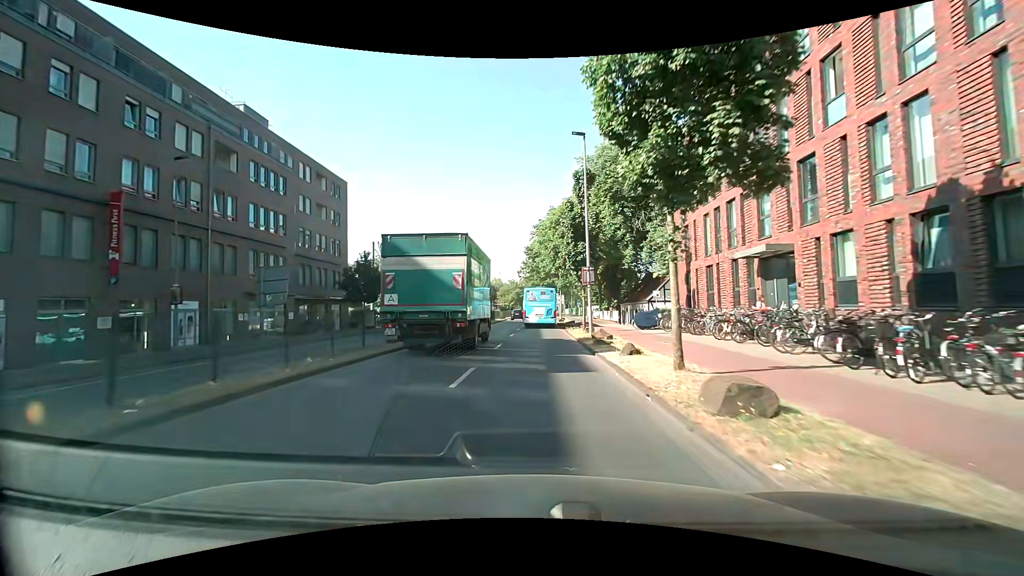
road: secondary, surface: asphalt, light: Day
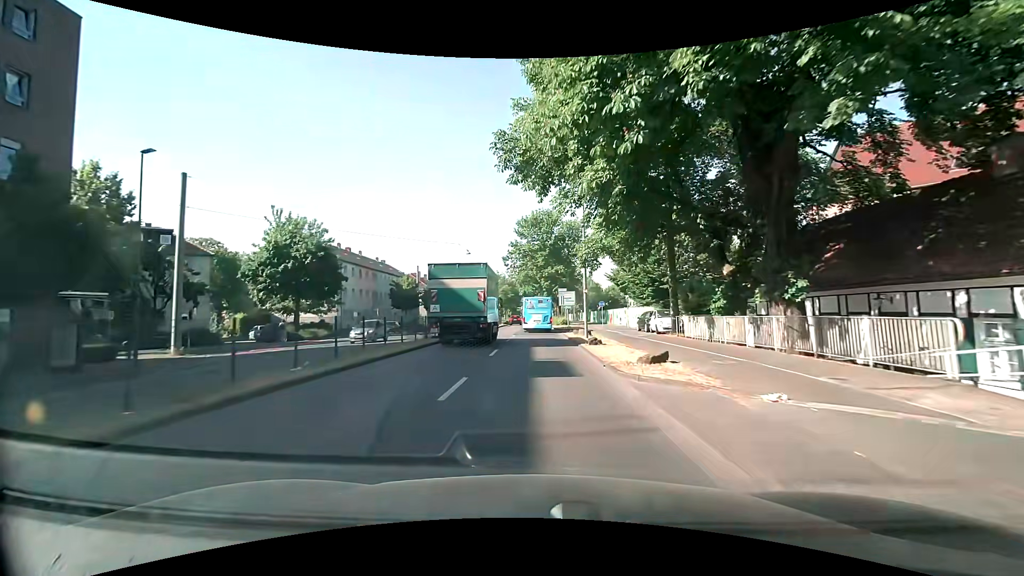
(-0.2, +36.7) m; -1°
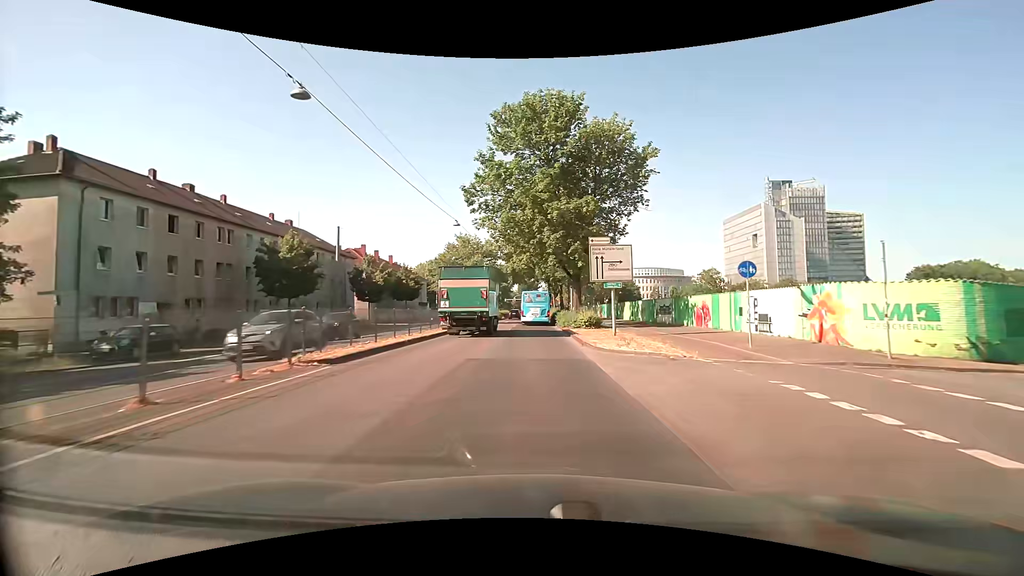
(+0.4, +37.9) m; +1°
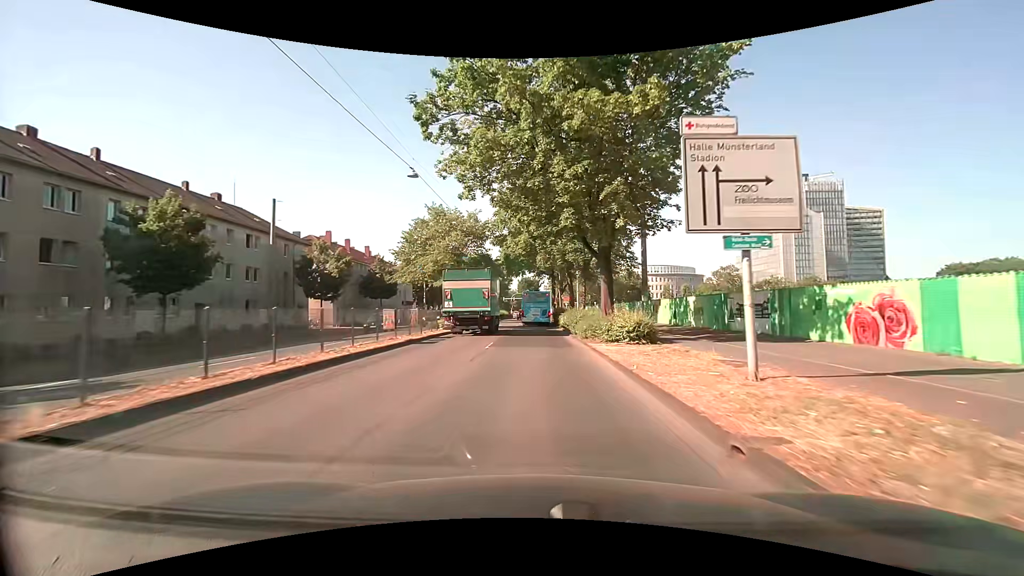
(+0.1, +15.0) m; +1°
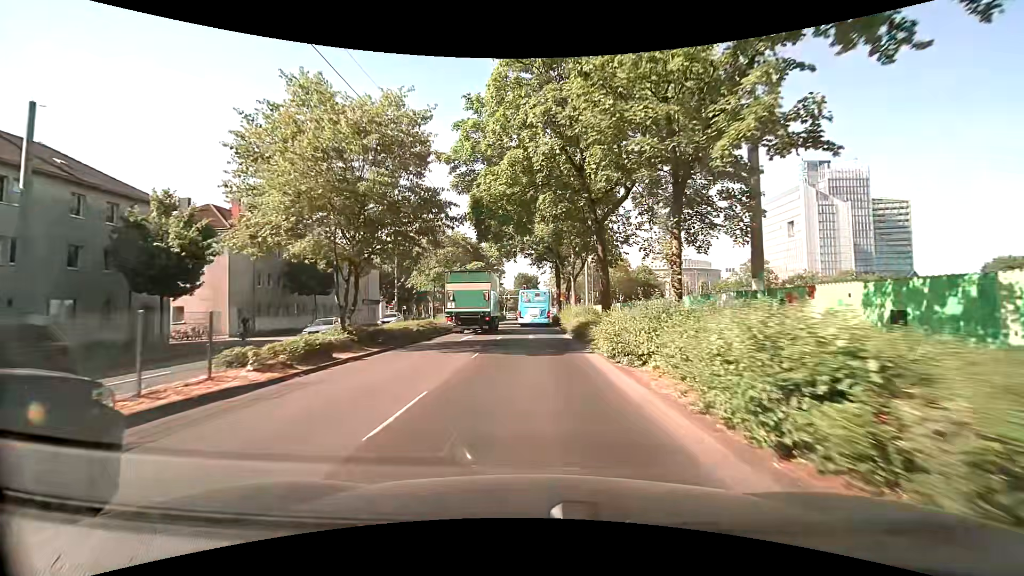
(-0.1, +21.5) m; 0°
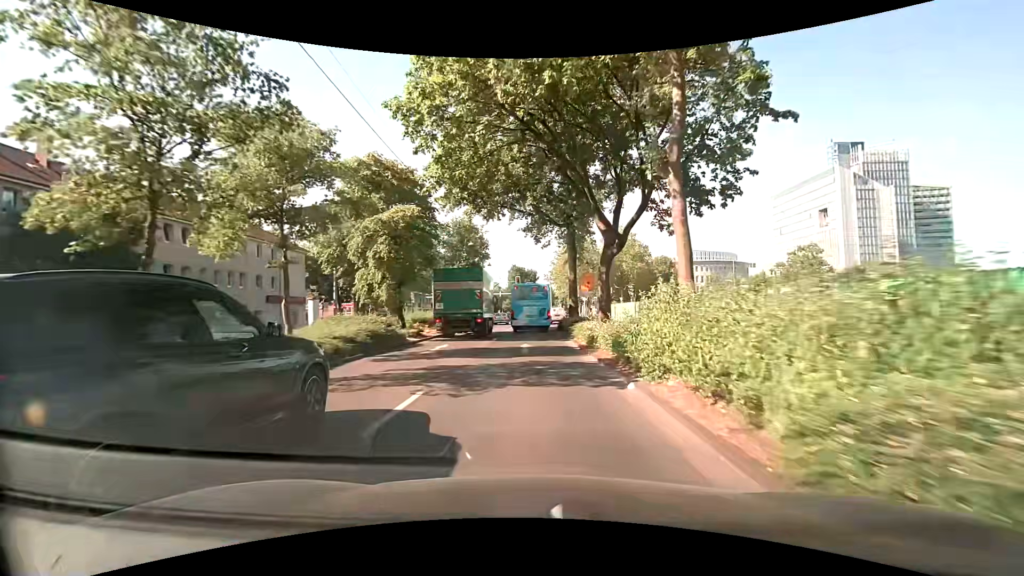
(0.0, +26.4) m; 0°
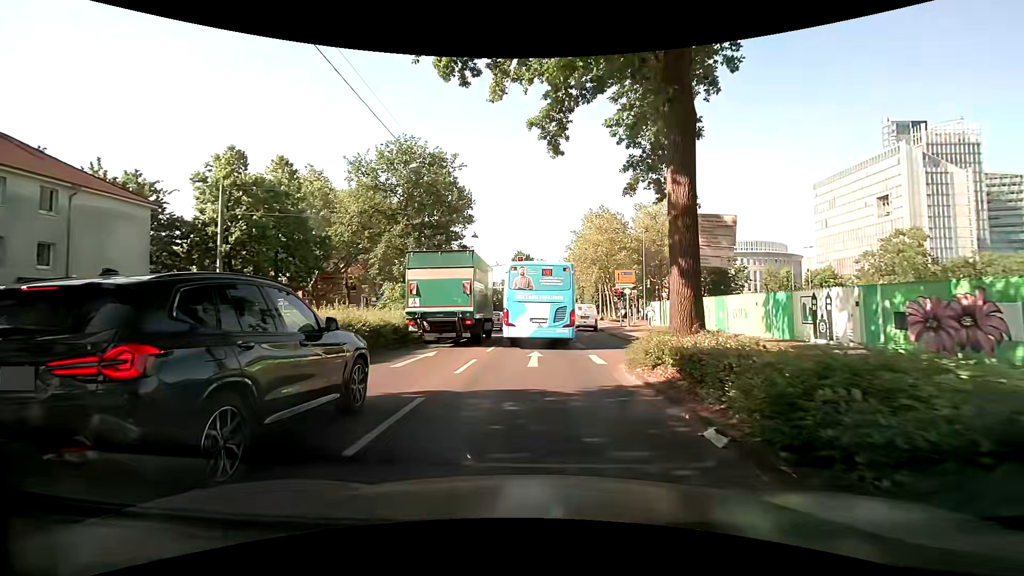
(-0.2, +24.5) m; -2°
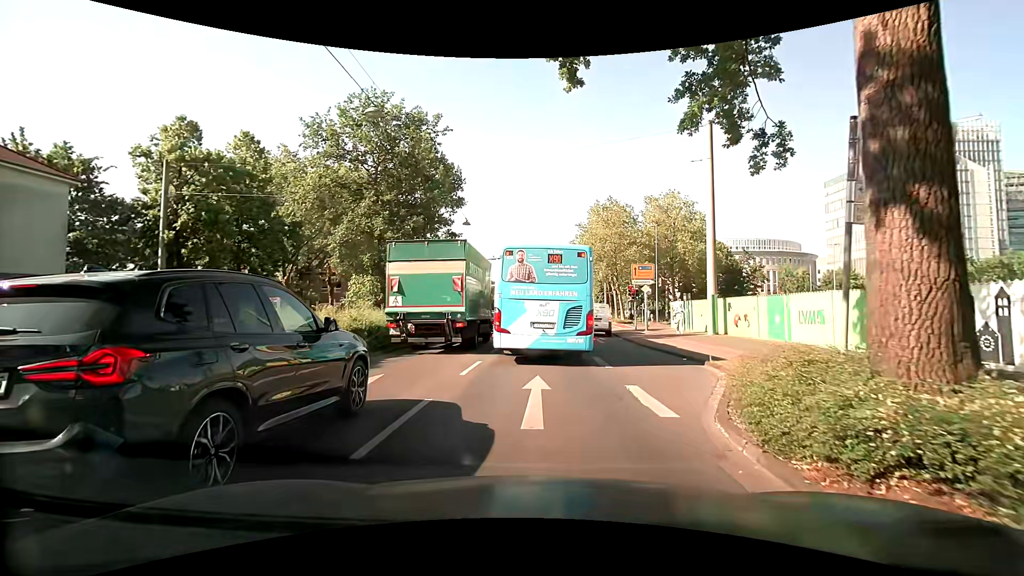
(+0.1, +6.0) m; 0°
